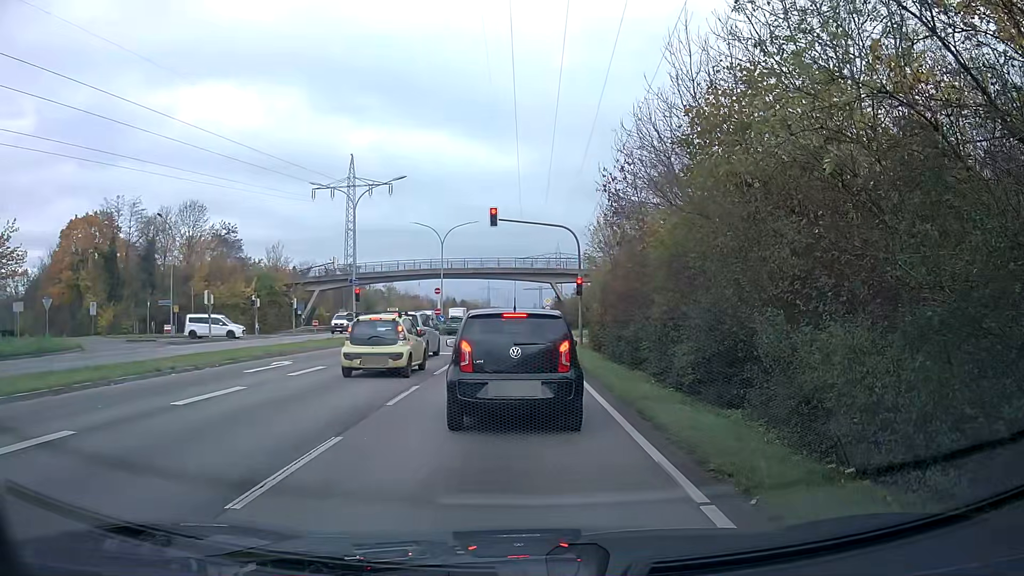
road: primary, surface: asphalt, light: Day
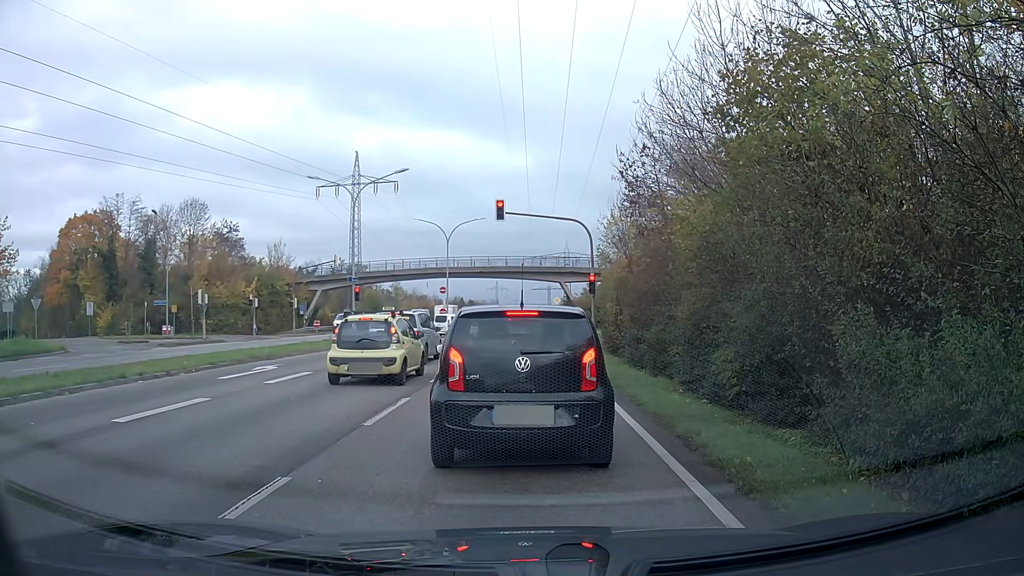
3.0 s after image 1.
(0.0, +2.0) m; 0°
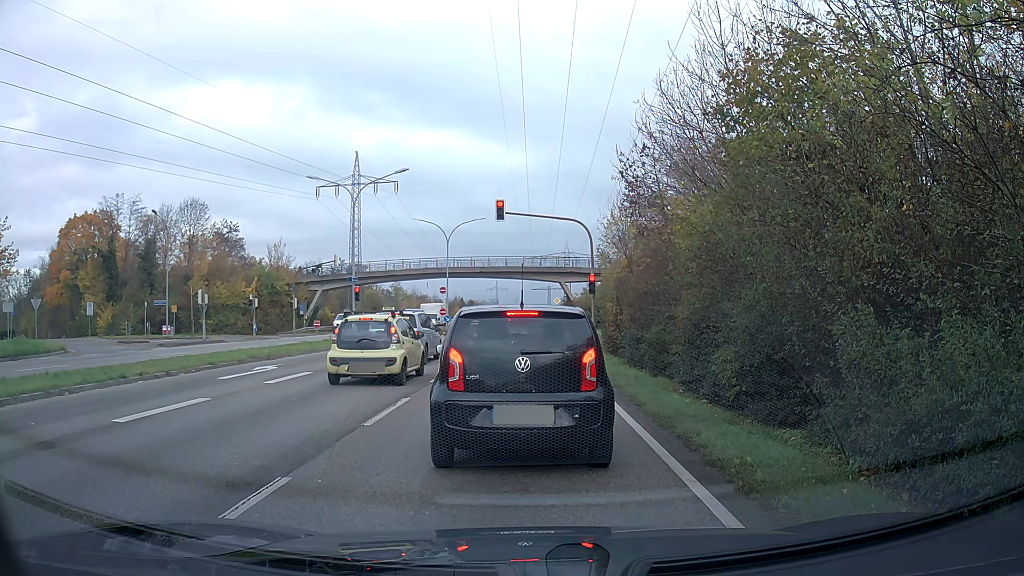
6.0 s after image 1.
(0.0, 0.0) m; 0°
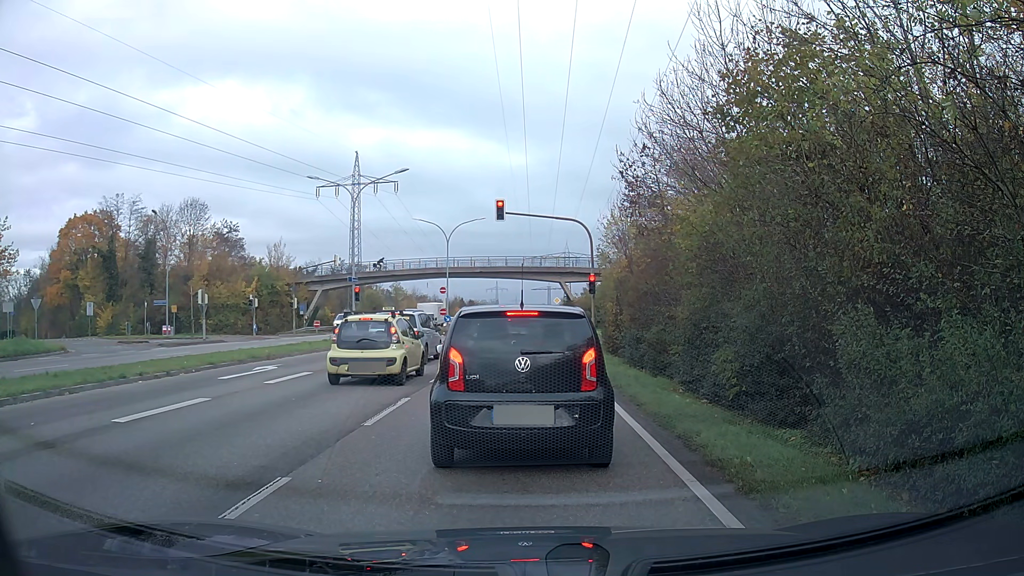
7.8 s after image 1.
(0.0, 0.0) m; 0°
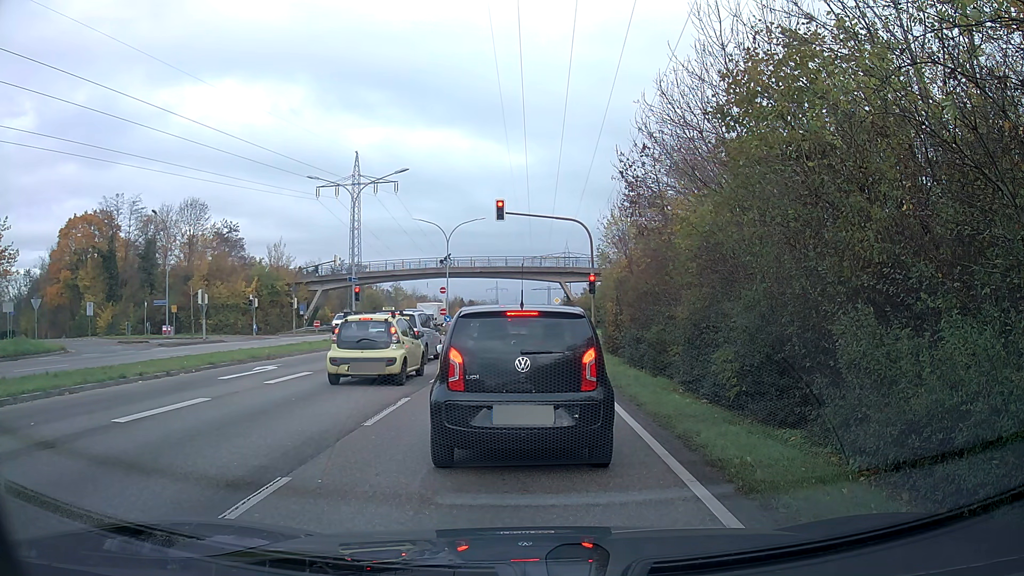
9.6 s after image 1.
(0.0, 0.0) m; 0°
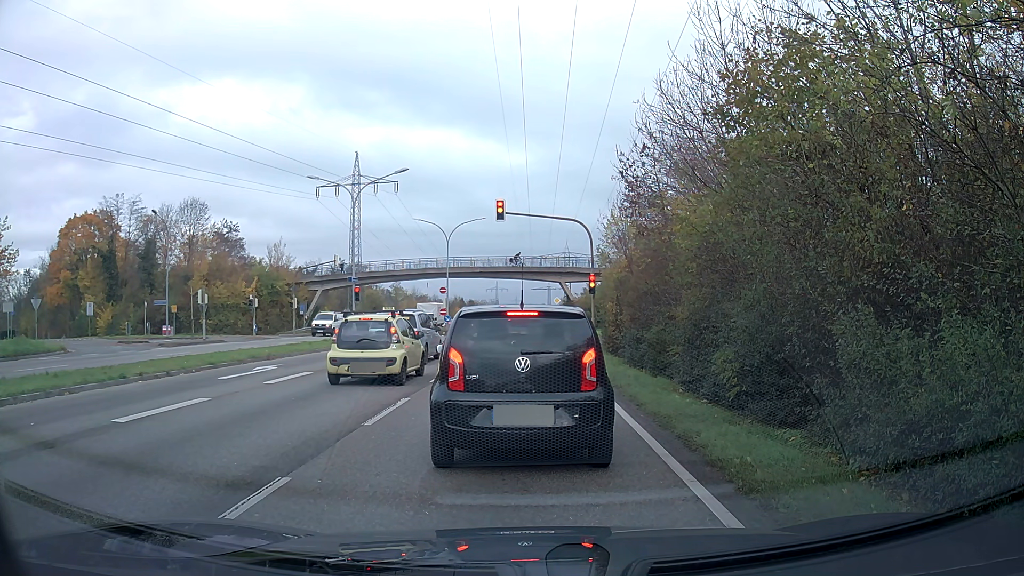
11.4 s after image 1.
(0.0, 0.0) m; 0°
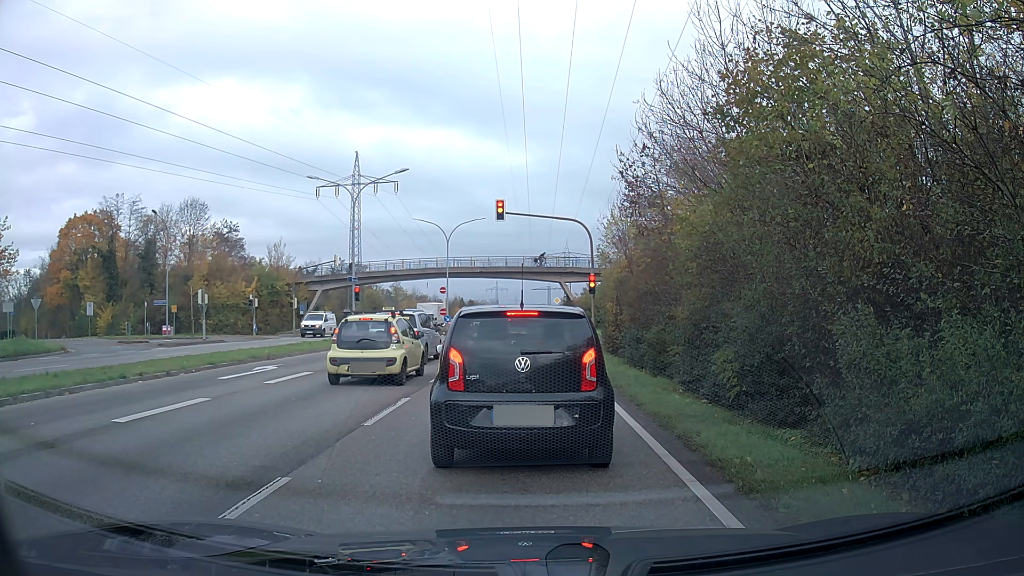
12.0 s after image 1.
(0.0, 0.0) m; 0°
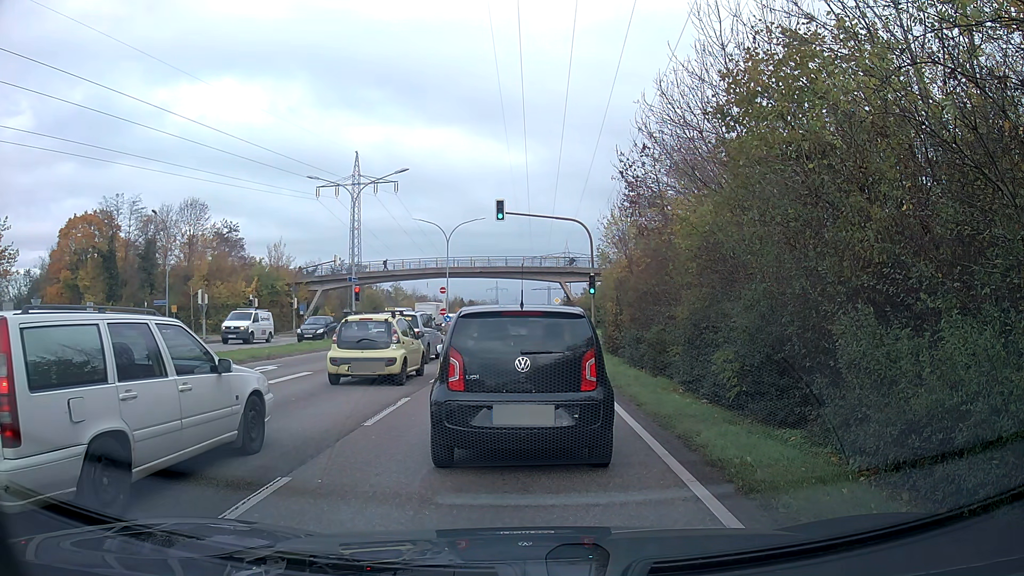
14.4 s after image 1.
(0.0, 0.0) m; 0°
(0, +10) (0, +20) (0, +30) (0, +40) (0, +50) (0, +60) (-1, +70) (-1, +80) (-1, +90) (-1, +100) m
